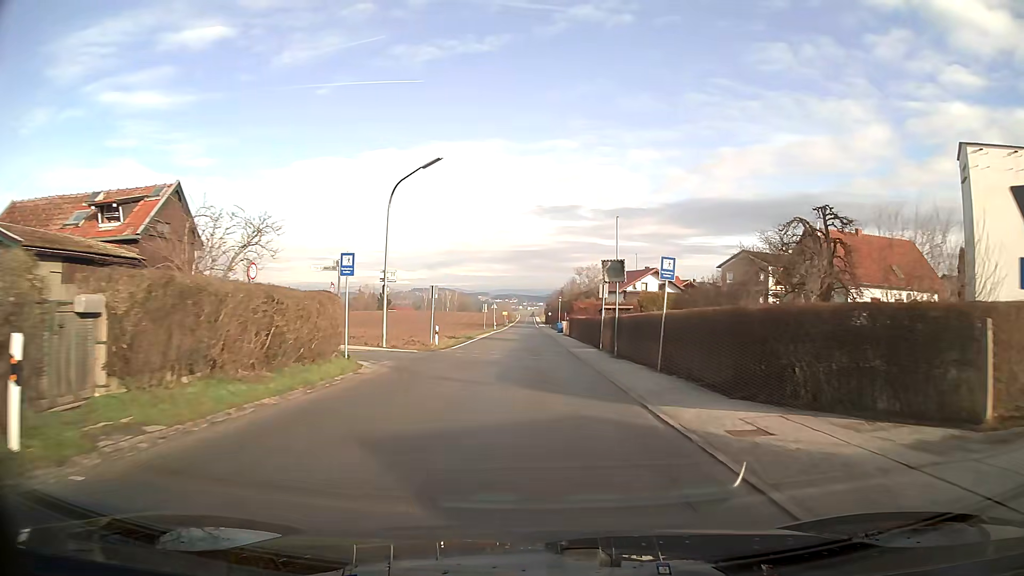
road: tertiary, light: Day
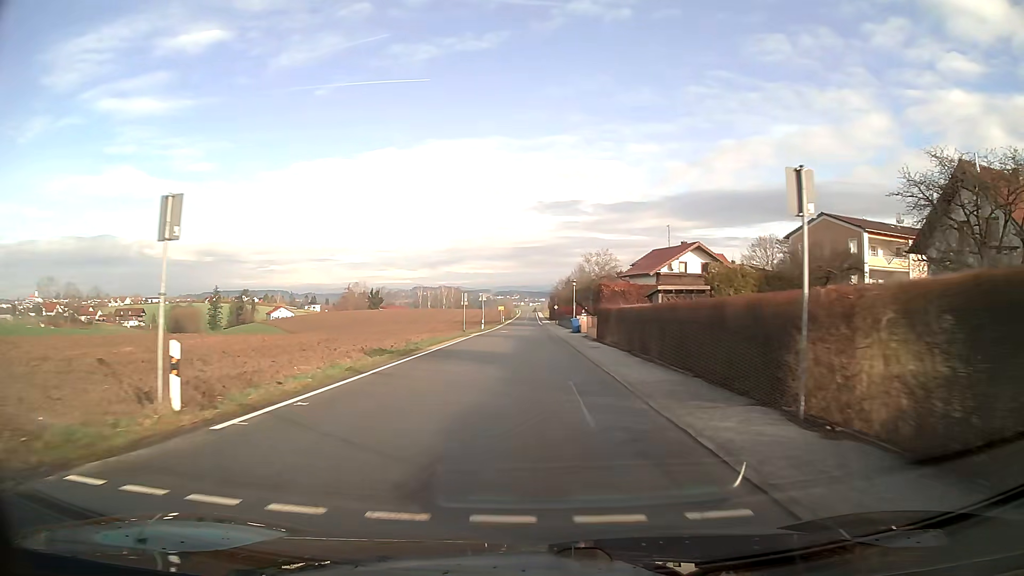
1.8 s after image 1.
(-0.1, +24.6) m; 0°
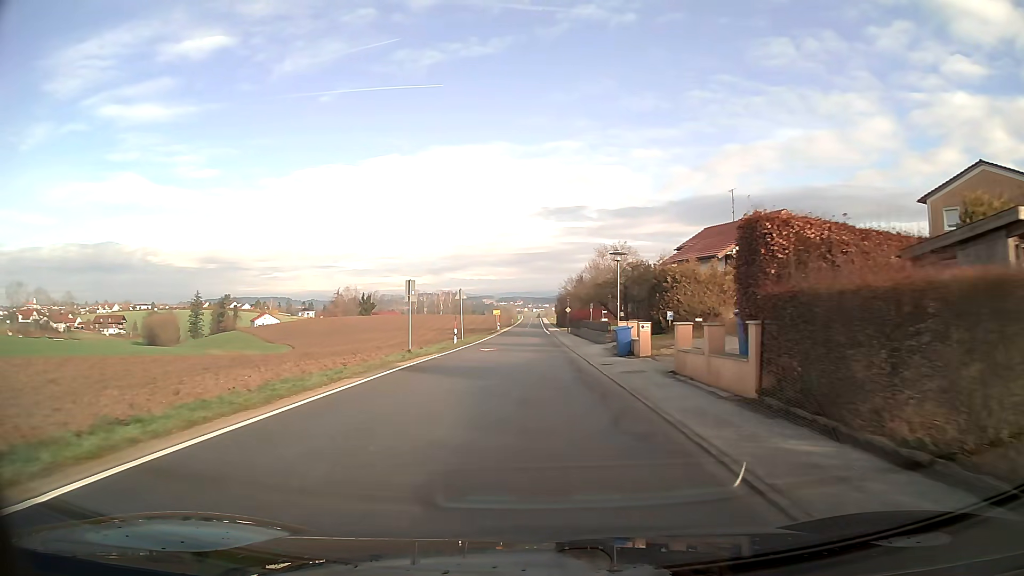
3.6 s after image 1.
(0.0, +24.7) m; 0°
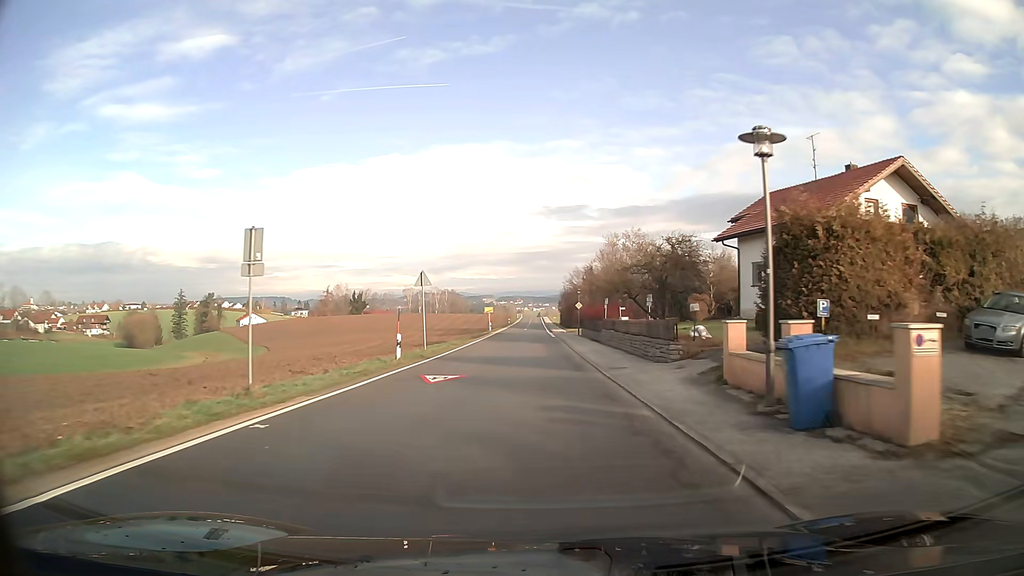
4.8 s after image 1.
(0.0, +16.7) m; 0°
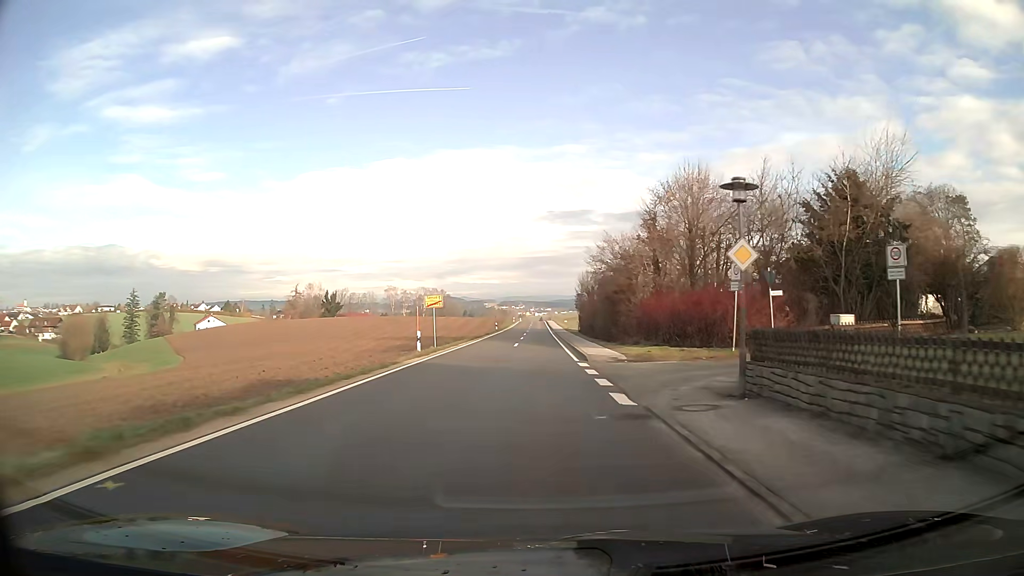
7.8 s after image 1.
(0.0, +43.0) m; 0°
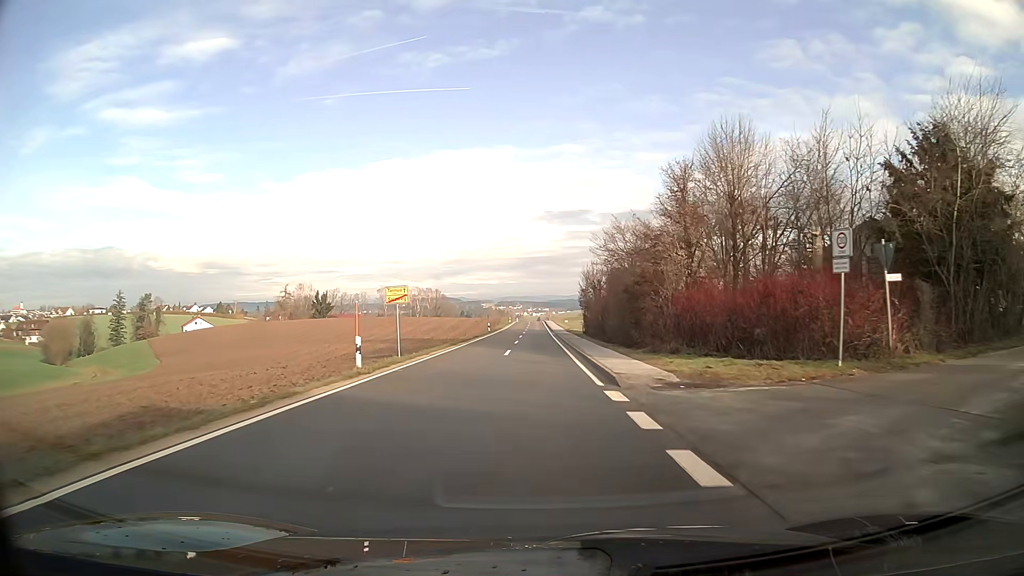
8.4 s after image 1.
(0.0, +8.8) m; 0°
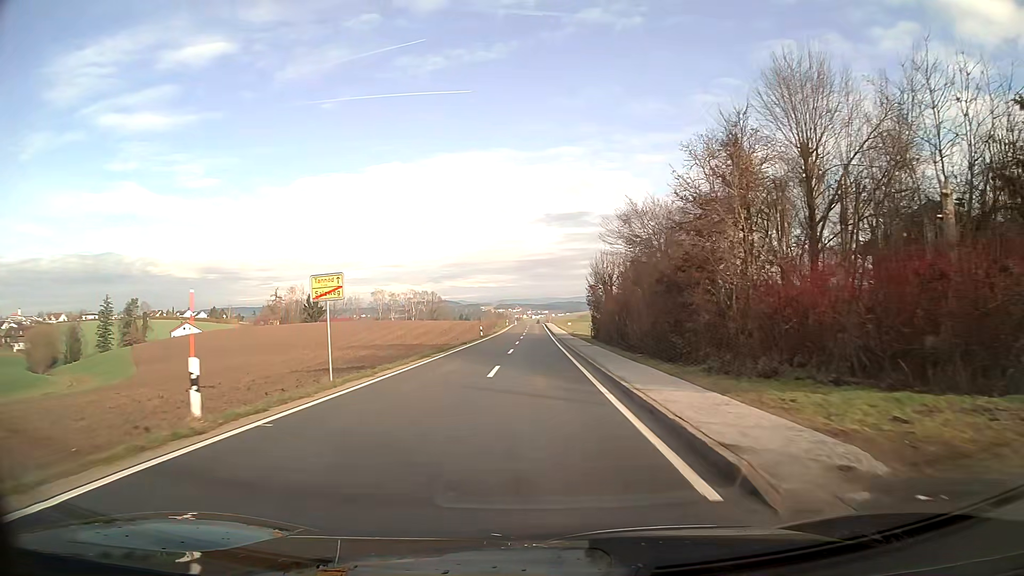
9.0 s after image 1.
(0.0, +8.9) m; 0°
